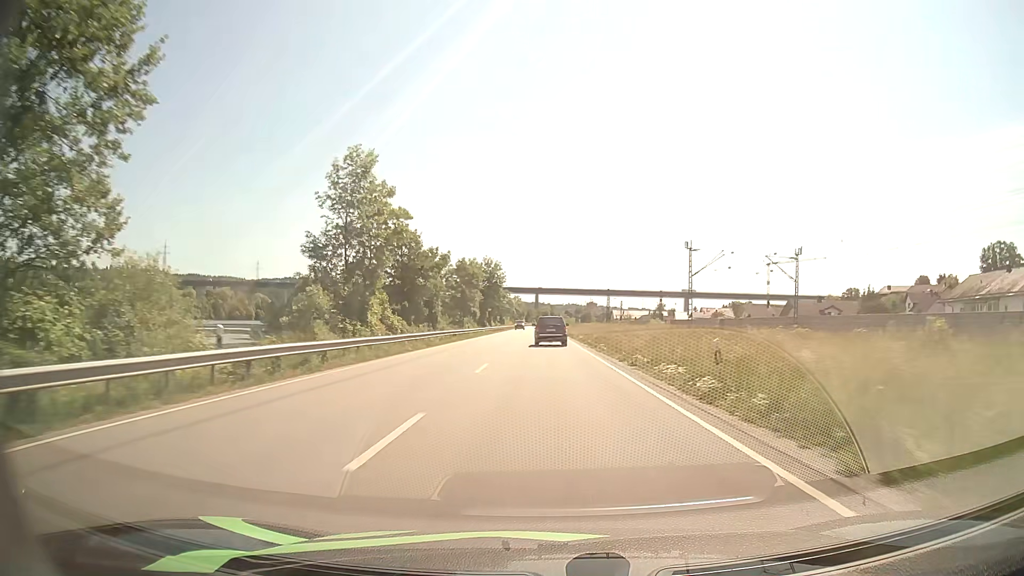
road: primary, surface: asphalt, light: Day
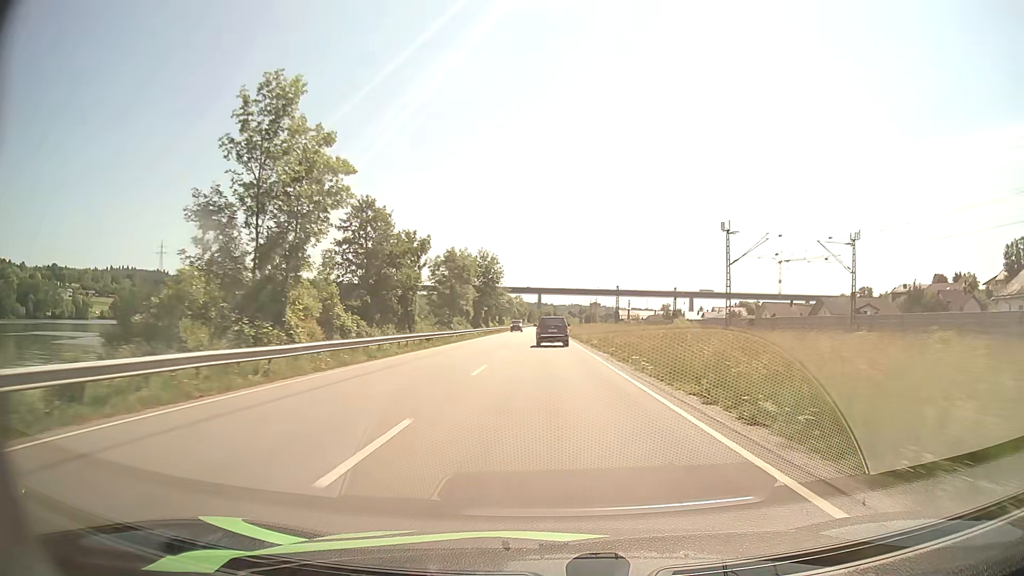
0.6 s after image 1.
(0.0, +12.7) m; 0°
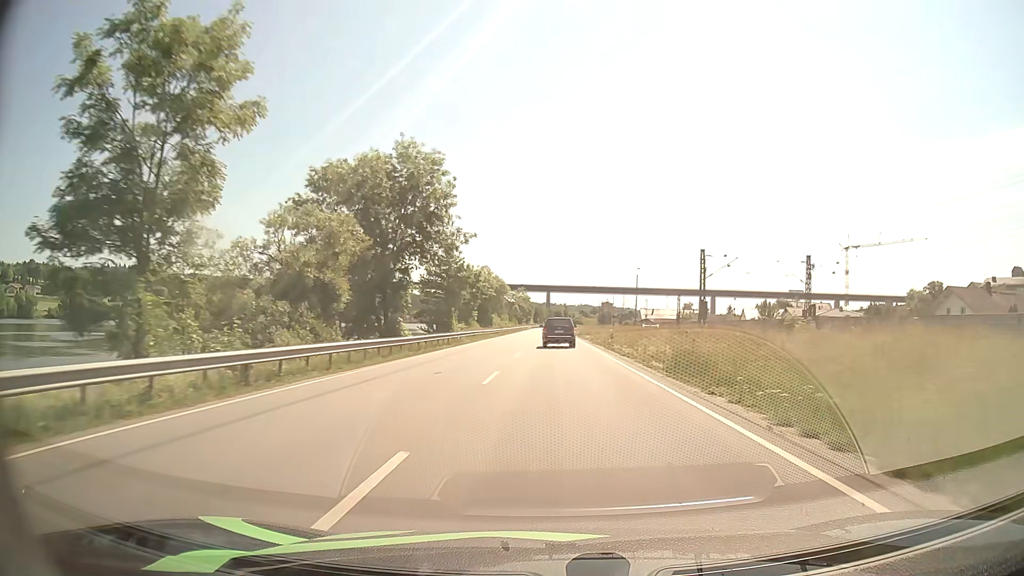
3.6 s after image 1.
(-0.8, +62.7) m; -1°
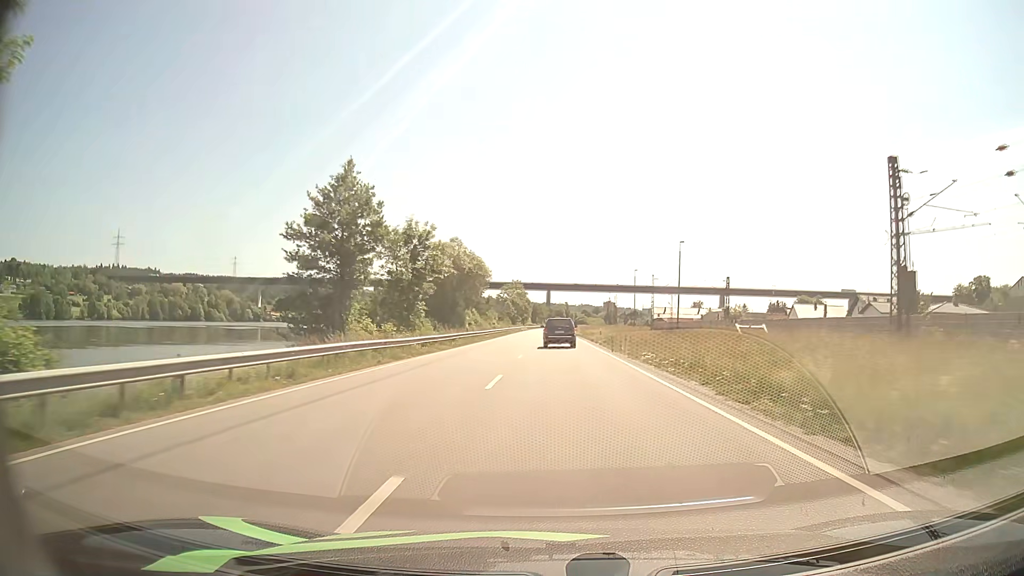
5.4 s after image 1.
(+0.1, +37.3) m; 0°
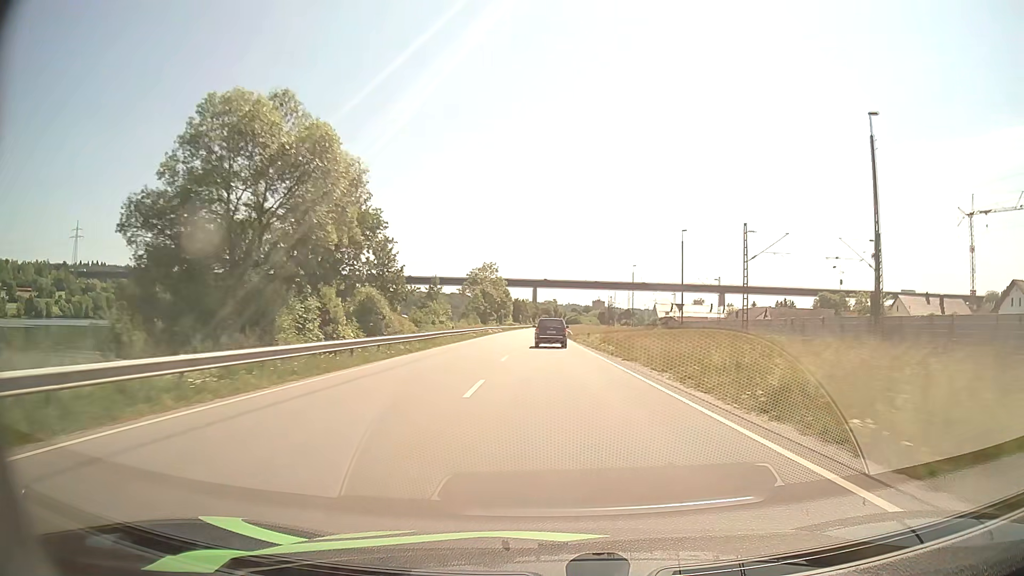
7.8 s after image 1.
(+0.1, +49.9) m; +1°
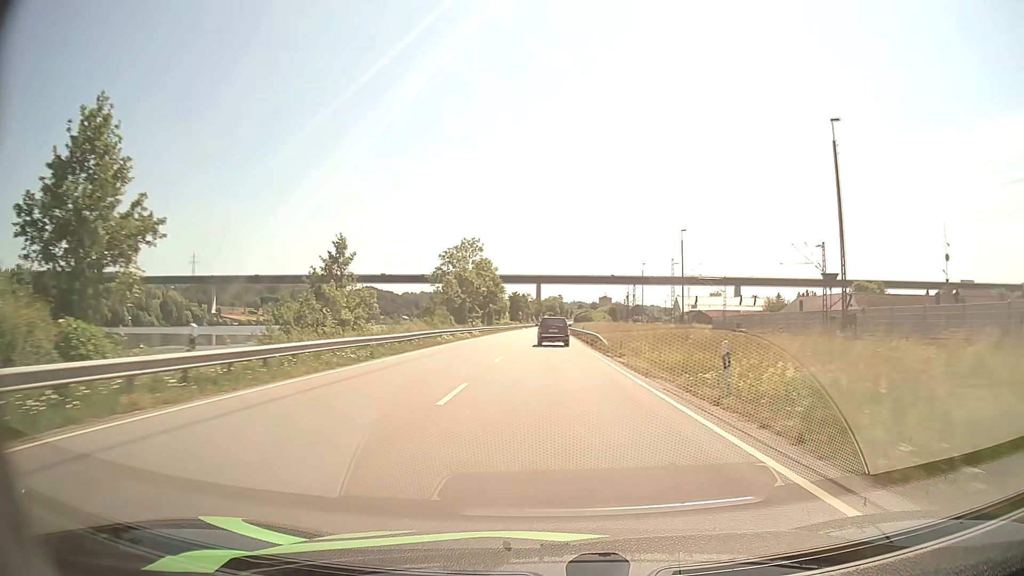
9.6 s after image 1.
(0.0, +37.5) m; 0°
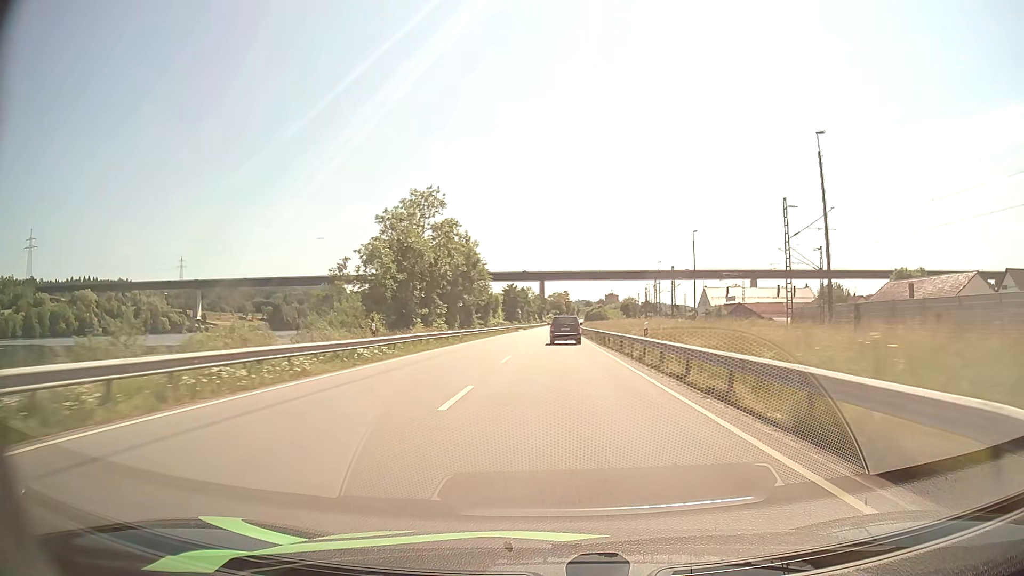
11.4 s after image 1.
(-0.2, +37.0) m; 0°
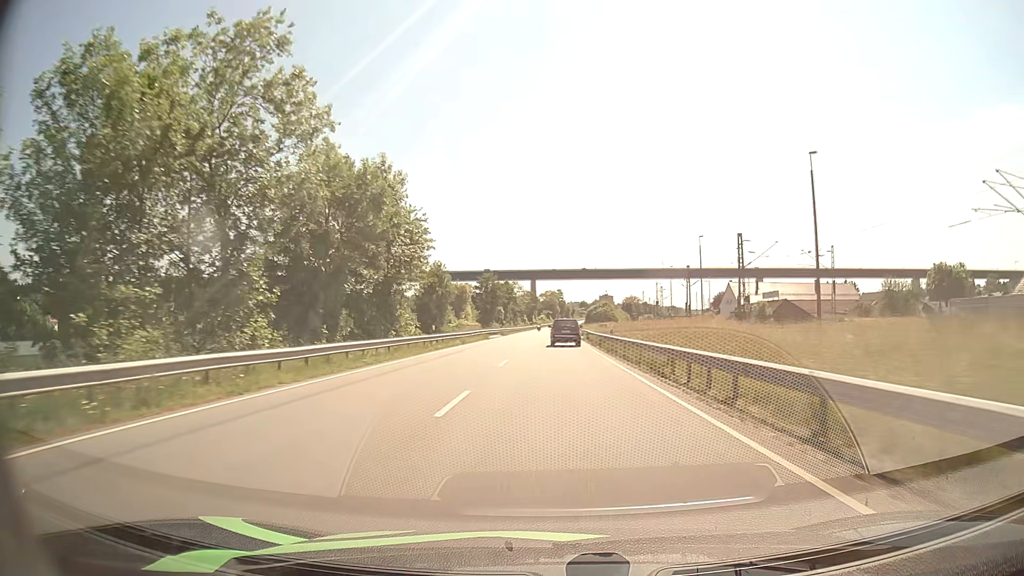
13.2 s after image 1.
(+0.2, +36.6) m; +1°
(0, +10) (0, +20) (0, +30) (0, +40) (0, +50) (0, +60) (0, +70) (+1, +80) (+1, +90) (+1, +100) m
